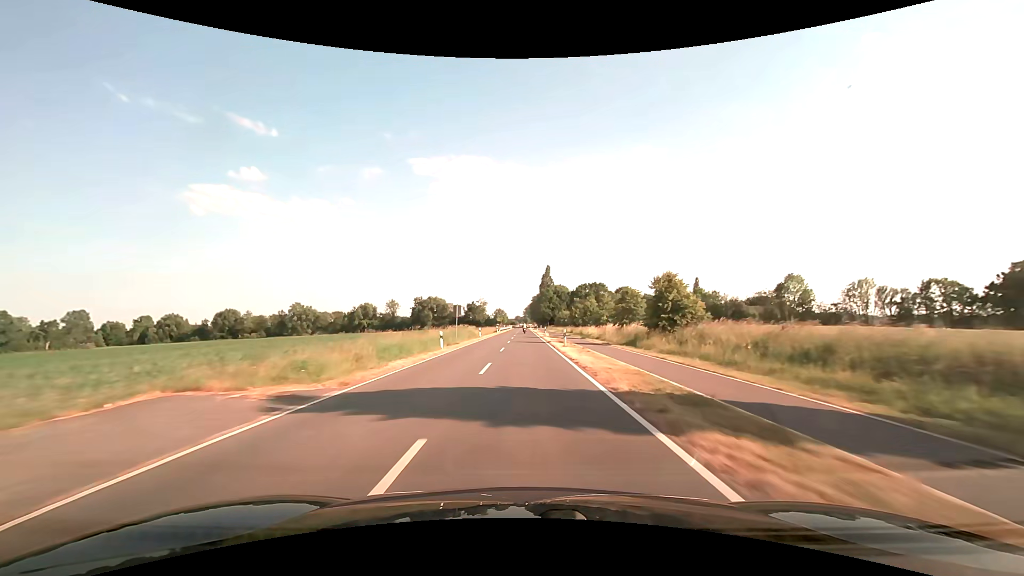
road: tertiary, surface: asphalt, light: Day
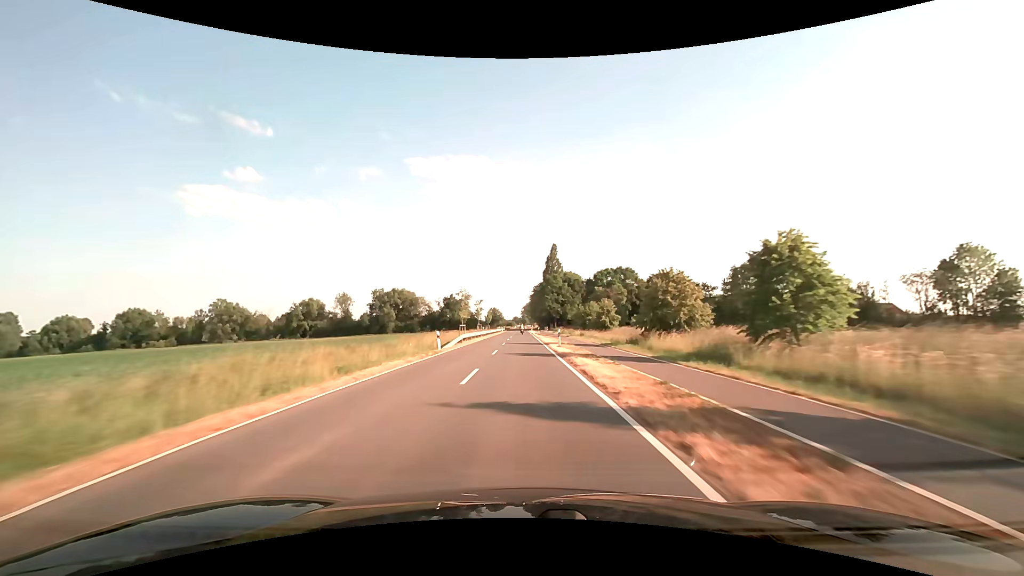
(+0.3, +62.2) m; 0°
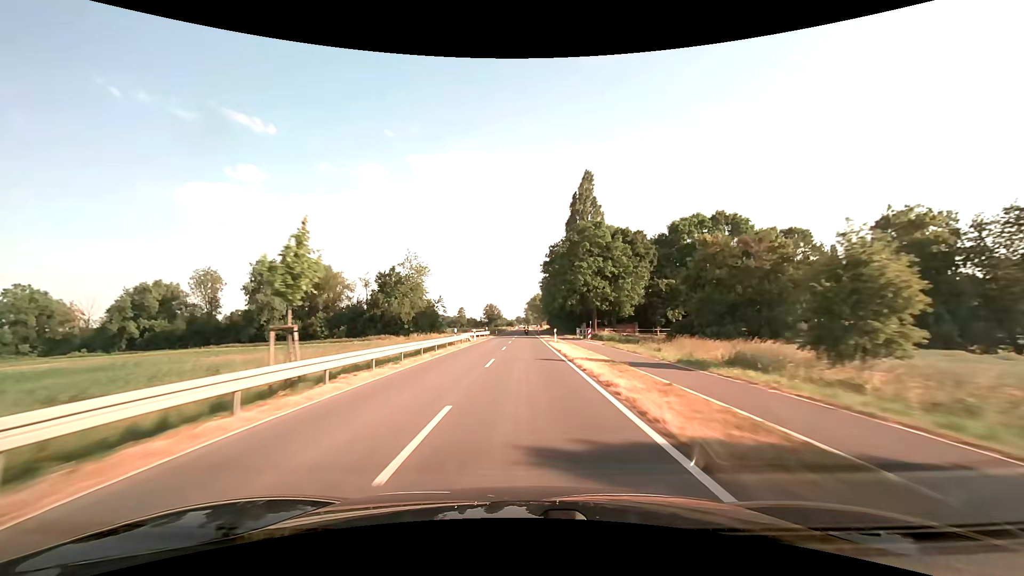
(-0.3, +78.8) m; 0°
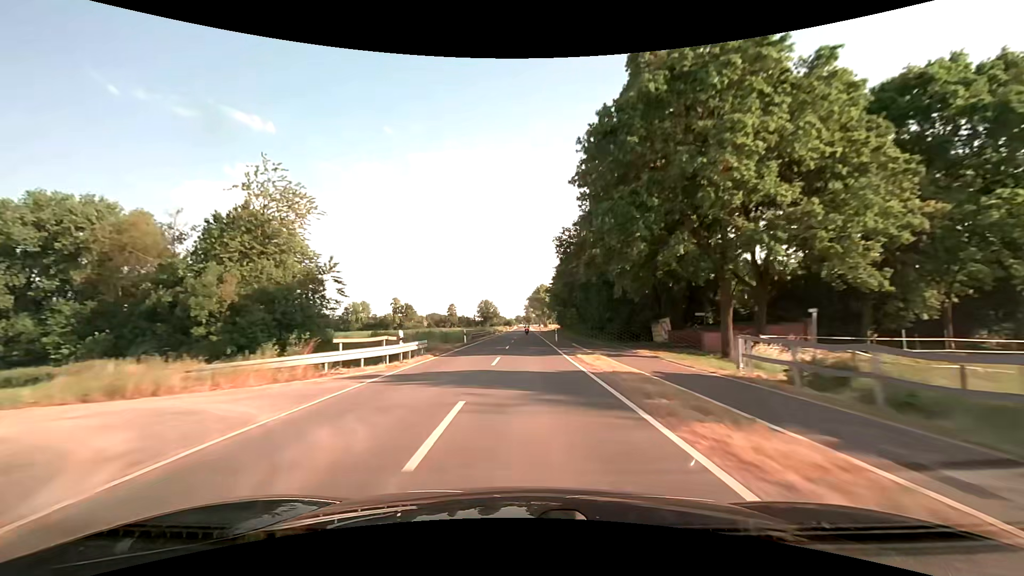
(0.0, +47.5) m; 0°
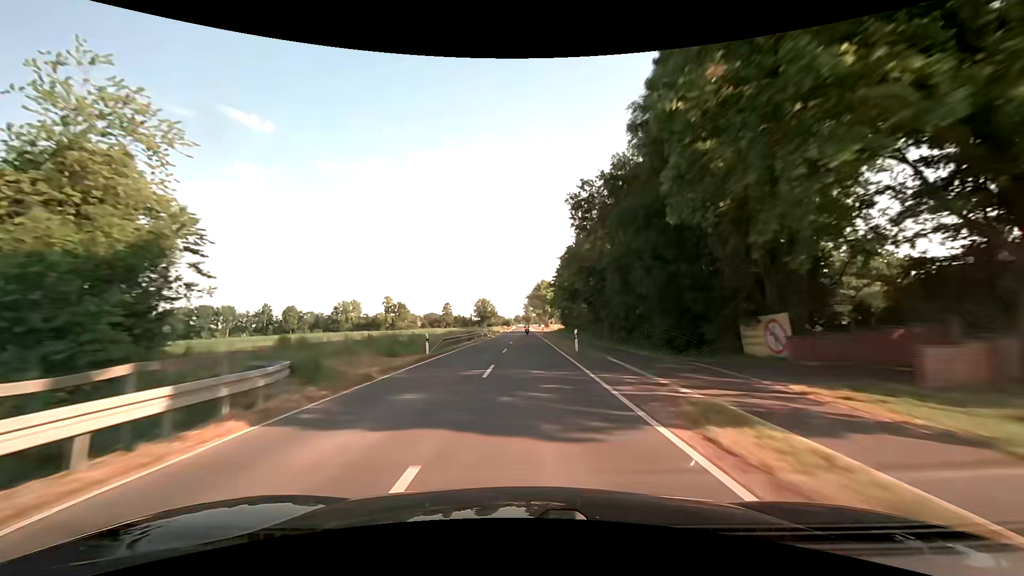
(0.0, +15.8) m; 0°
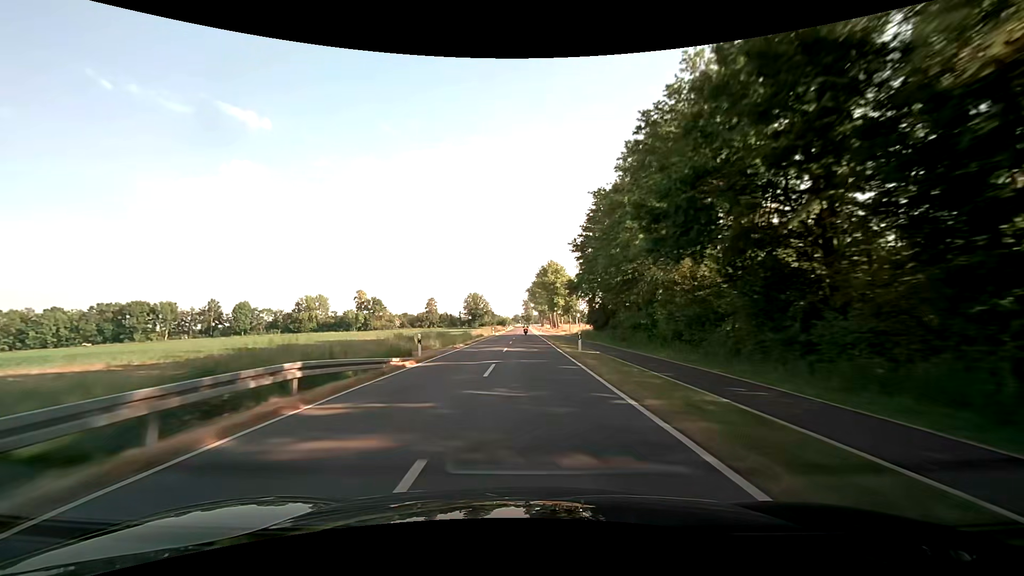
(0.0, +47.6) m; 0°
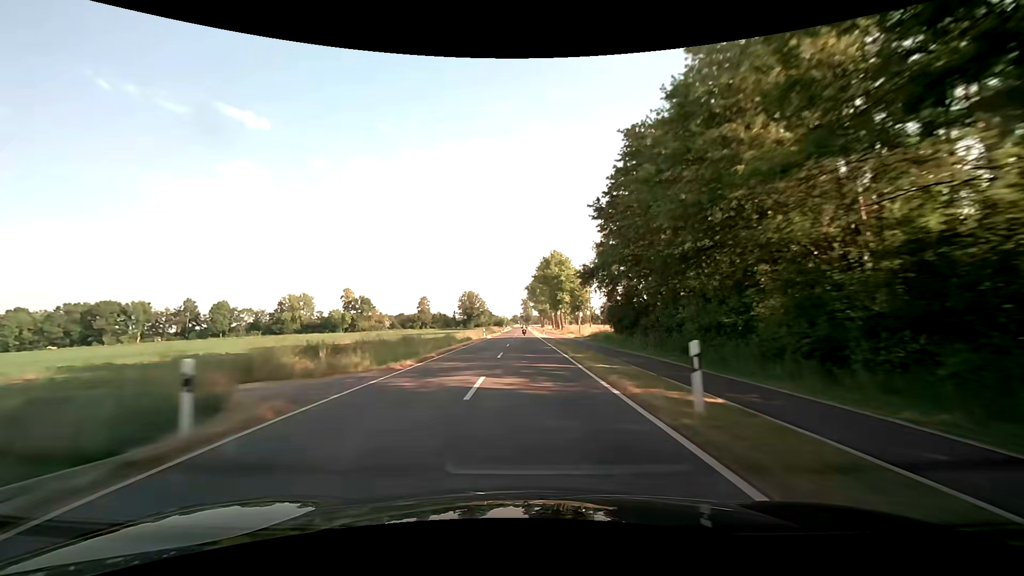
(0.0, +15.9) m; 0°
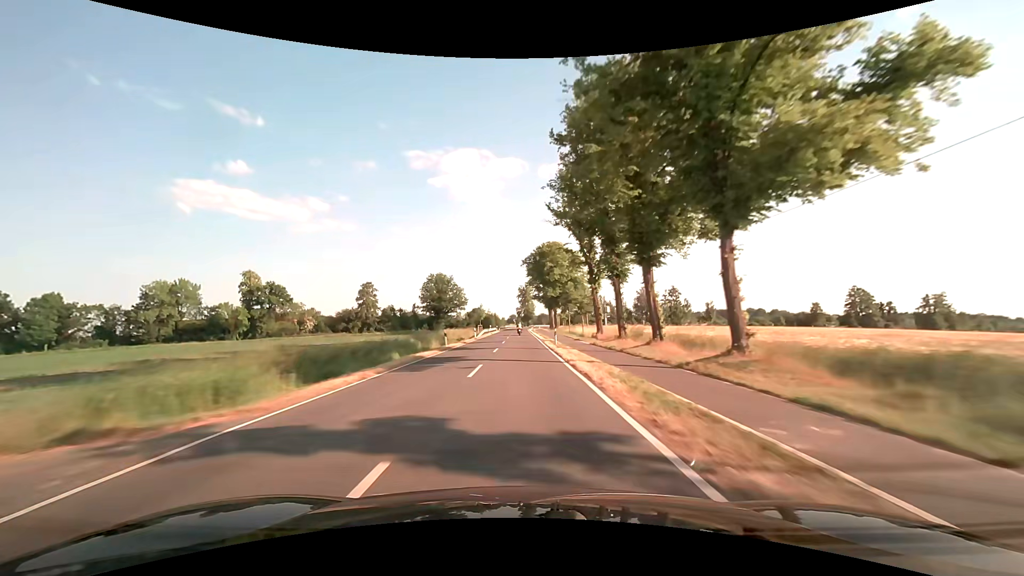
(+0.2, +79.7) m; 0°
(0, +10) (0, +20) (0, +30) (0, +40) (0, +50) (-1, +60) (-1, +70) (-1, +80) (-1, +90) (-1, +100) m
